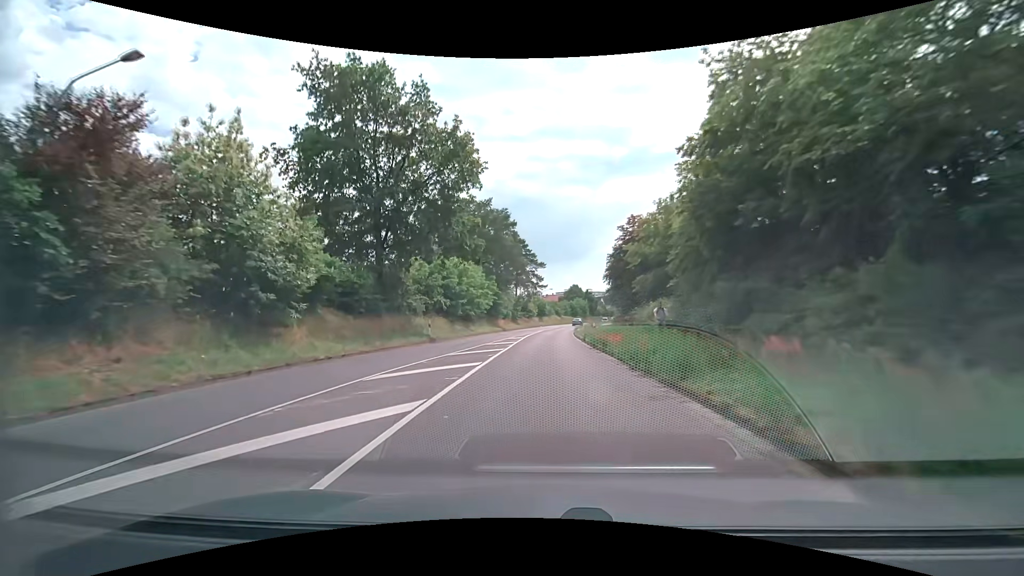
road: secondary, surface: asphalt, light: Day
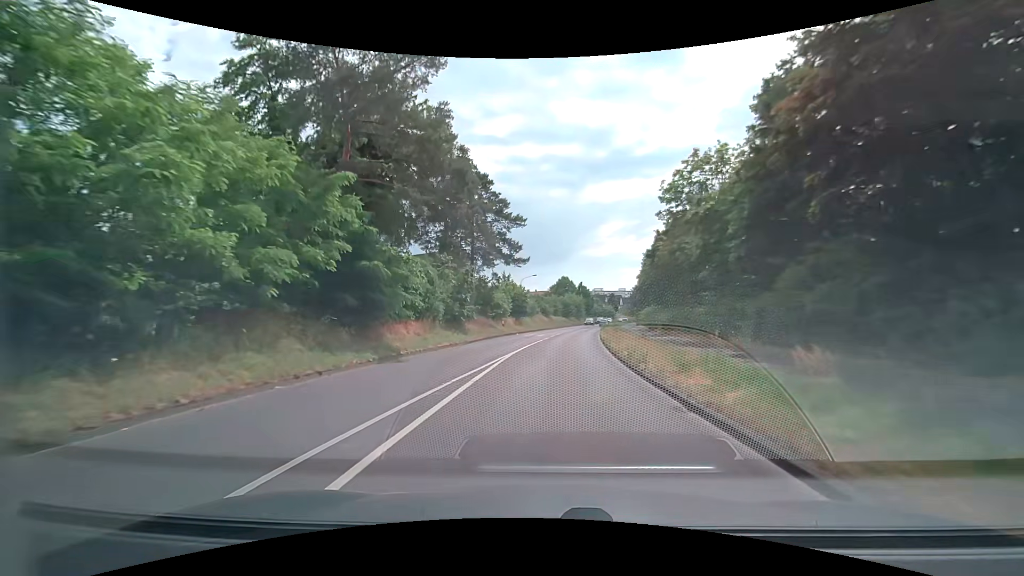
(+0.3, +39.5) m; +2°
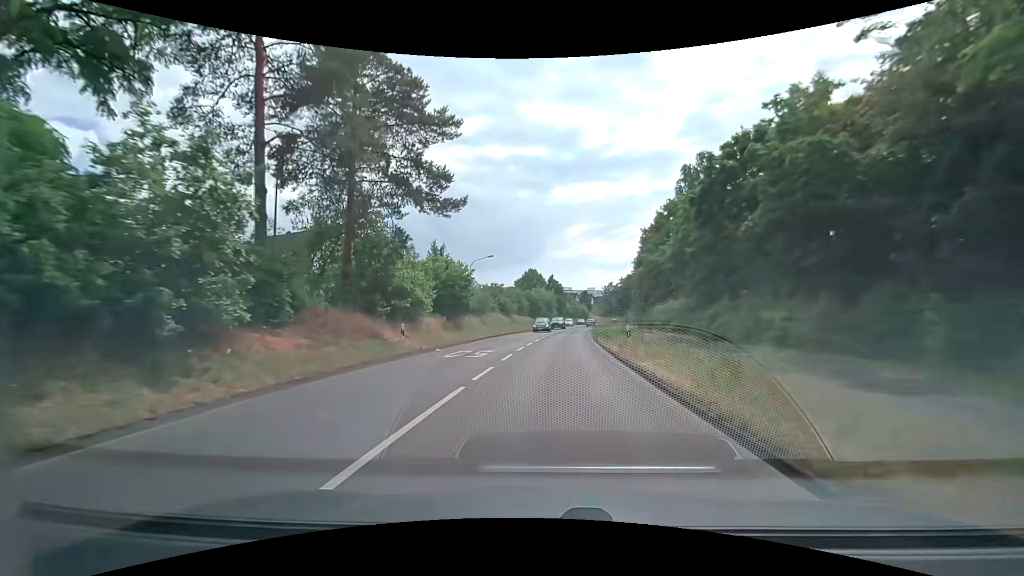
(+0.8, +23.4) m; +4°
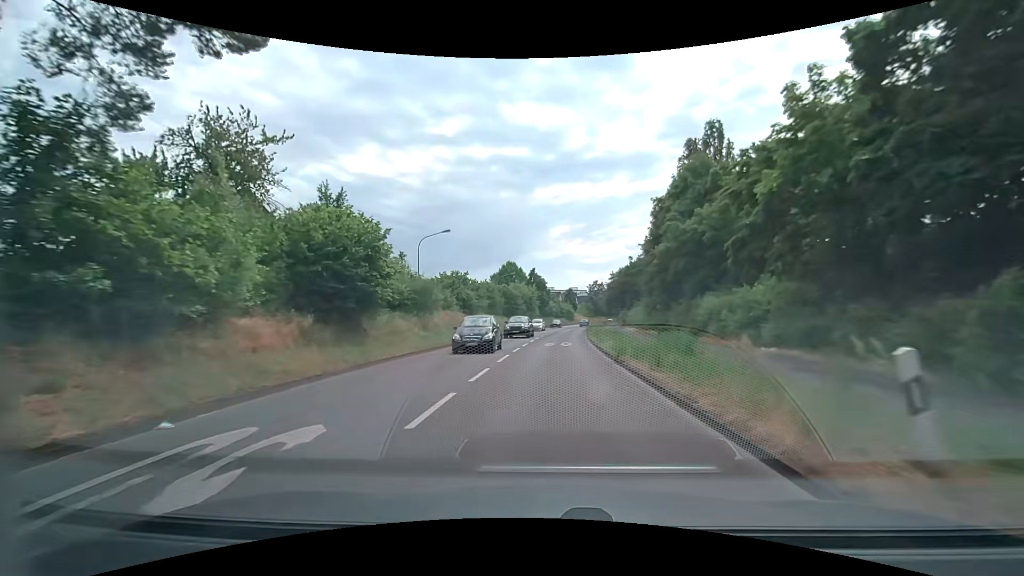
(+0.2, +15.4) m; +2°
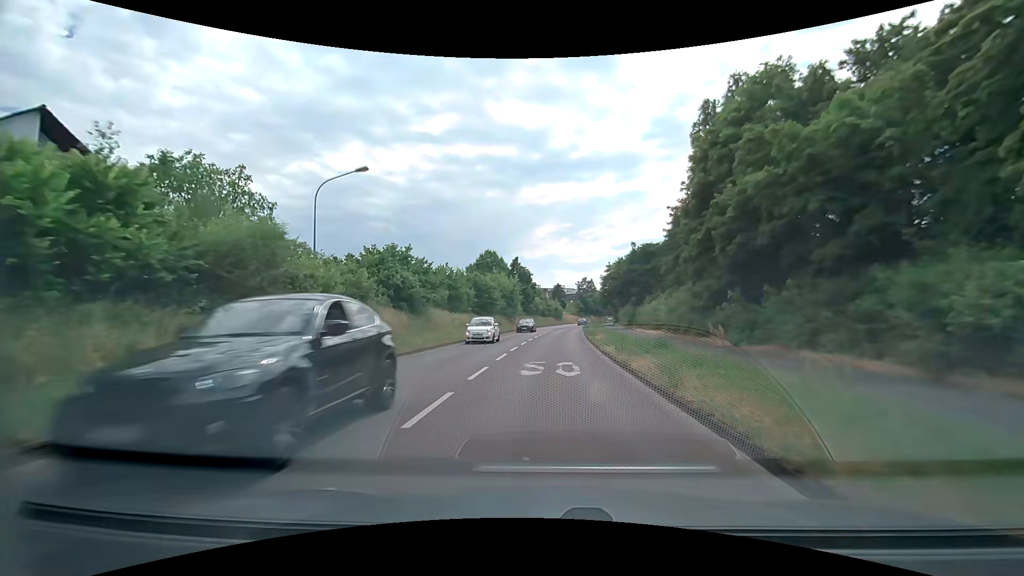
(+0.3, +15.3) m; +2°
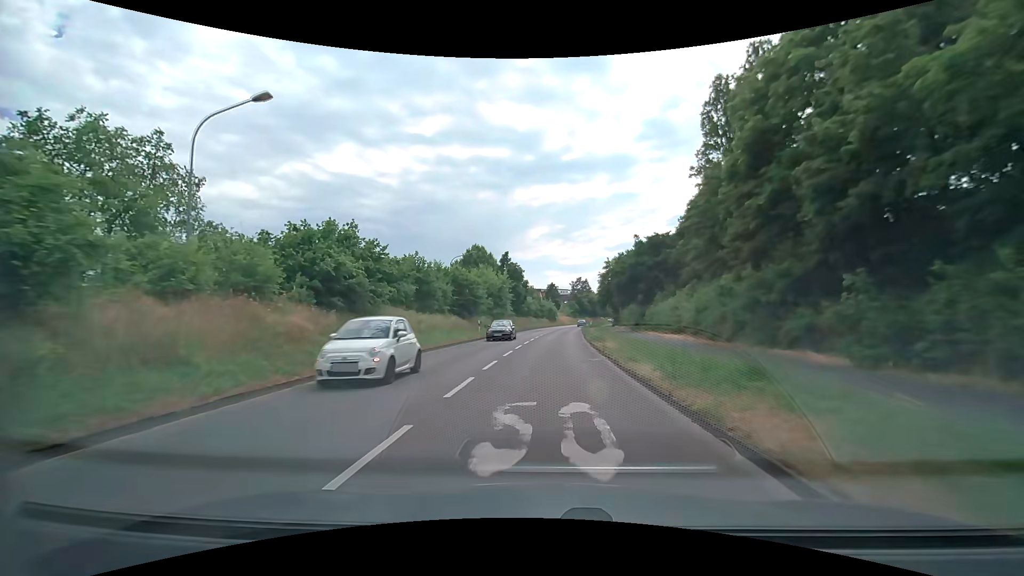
(0.0, +7.6) m; +1°
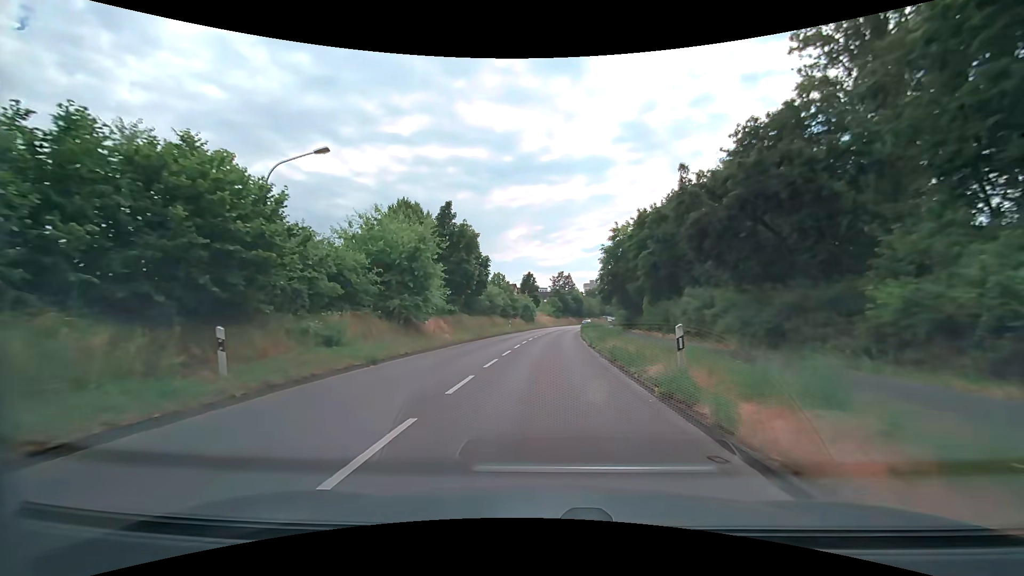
(+0.7, +30.0) m; +3°
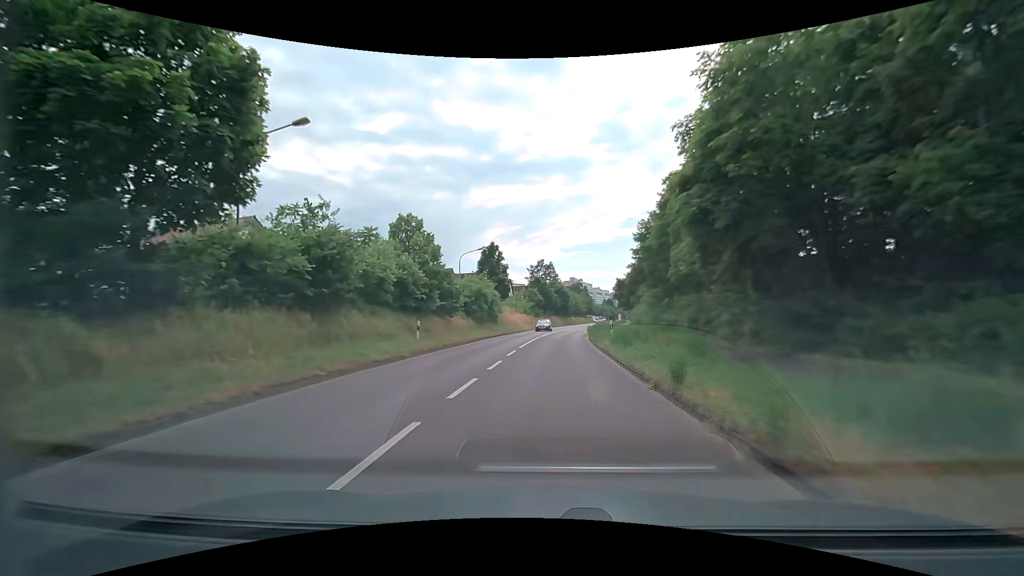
(+0.6, +36.7) m; +2°
(0, +10) (0, +20) (+1, +30) (+1, +40) (+2, +50) (+3, +60) (+5, +70) (+7, +80) (+9, +89) (+10, +99) m
